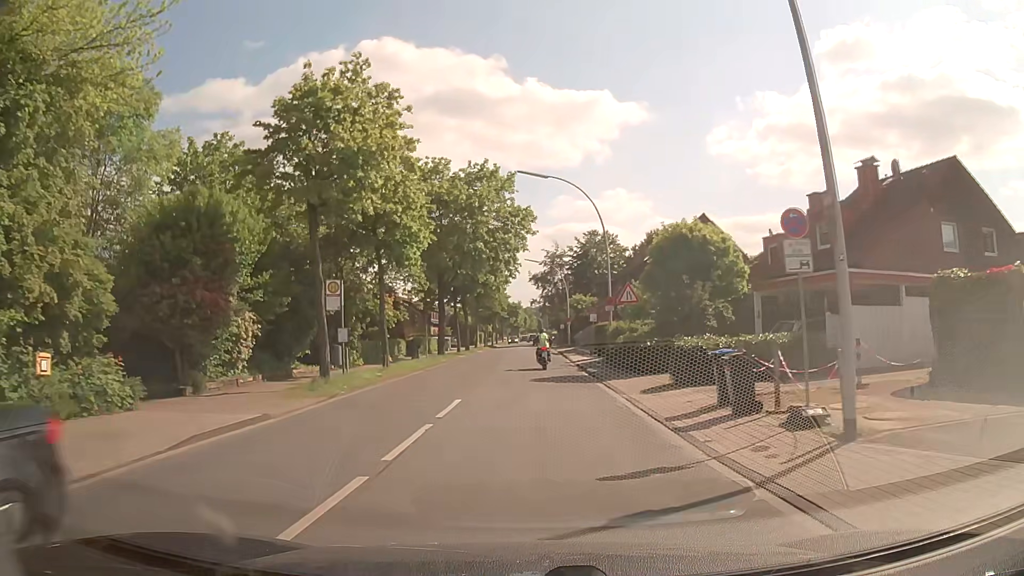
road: secondary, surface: asphalt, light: Day
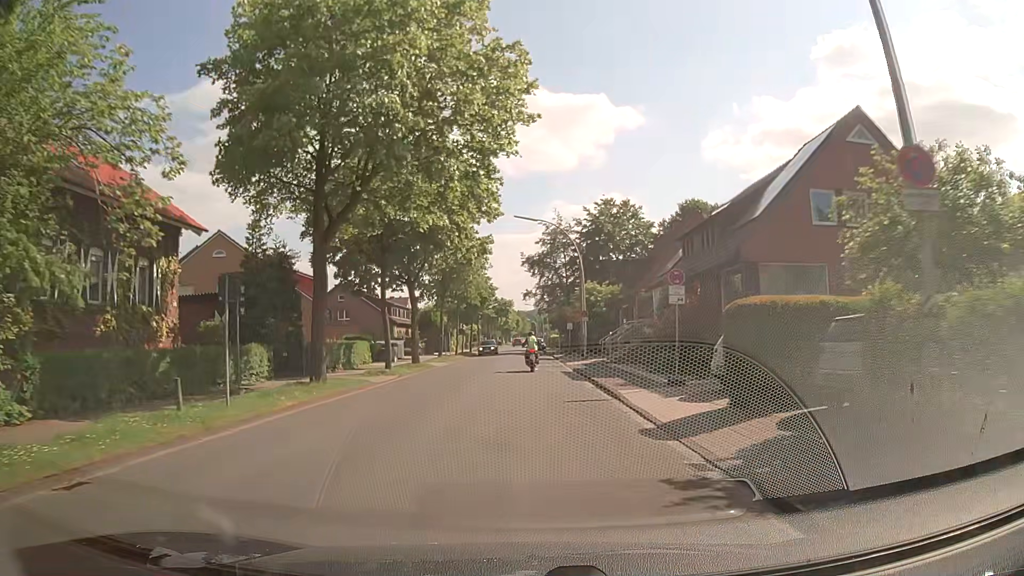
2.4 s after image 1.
(+0.2, +25.5) m; 0°
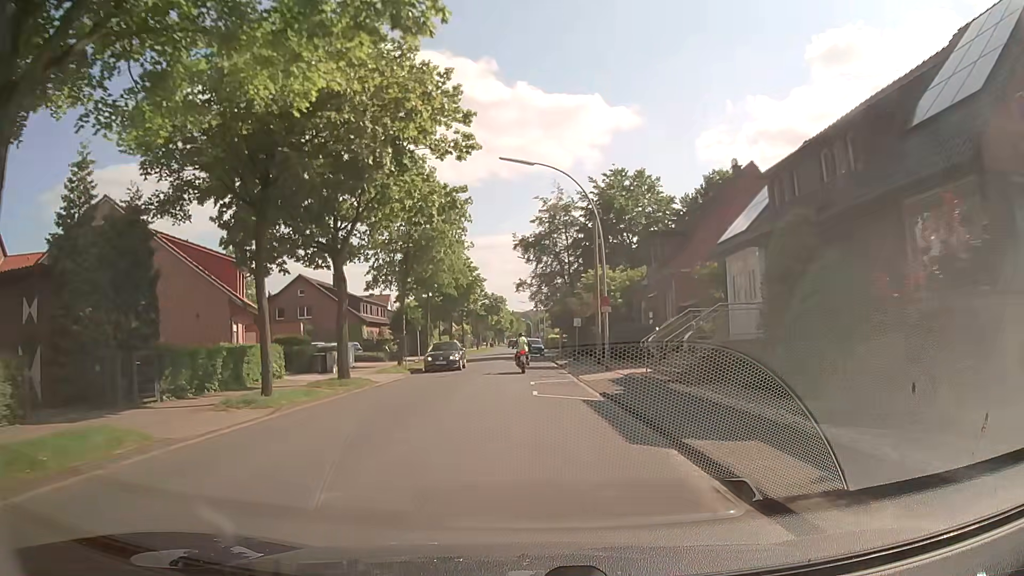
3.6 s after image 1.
(+0.2, +13.6) m; +1°
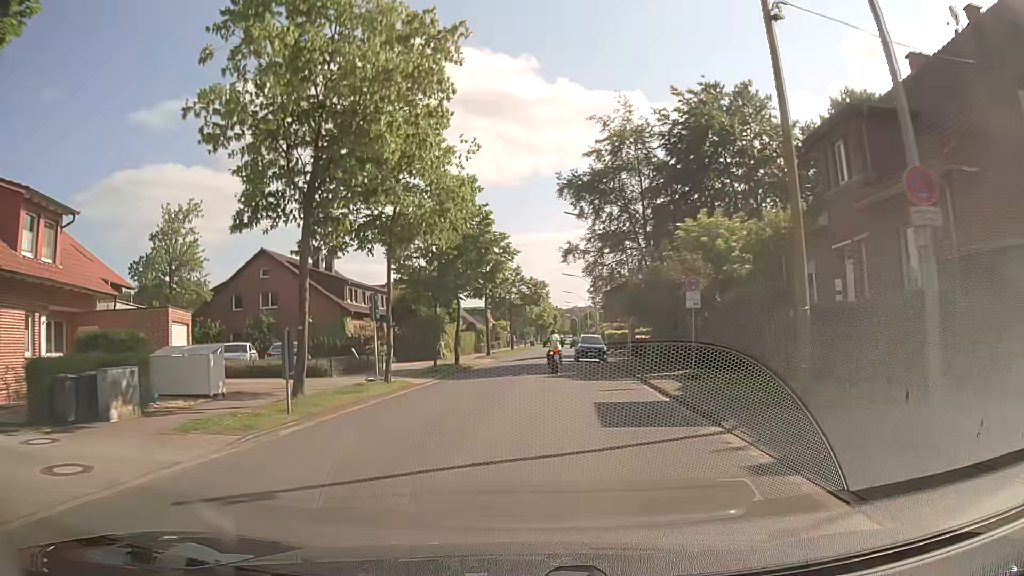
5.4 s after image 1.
(-0.5, +20.9) m; -5°
(0, +10) (0, +20) (+1, +30) (+1, +40) (+2, +50) (+3, +60) (+3, +70) (+4, +80) (+5, +90) (+6, +100) m
